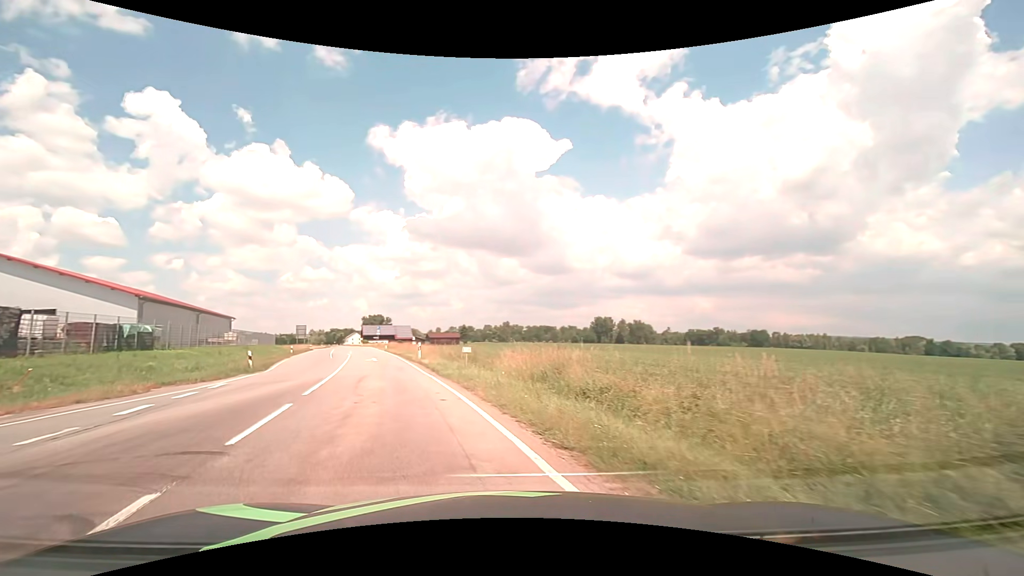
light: Day
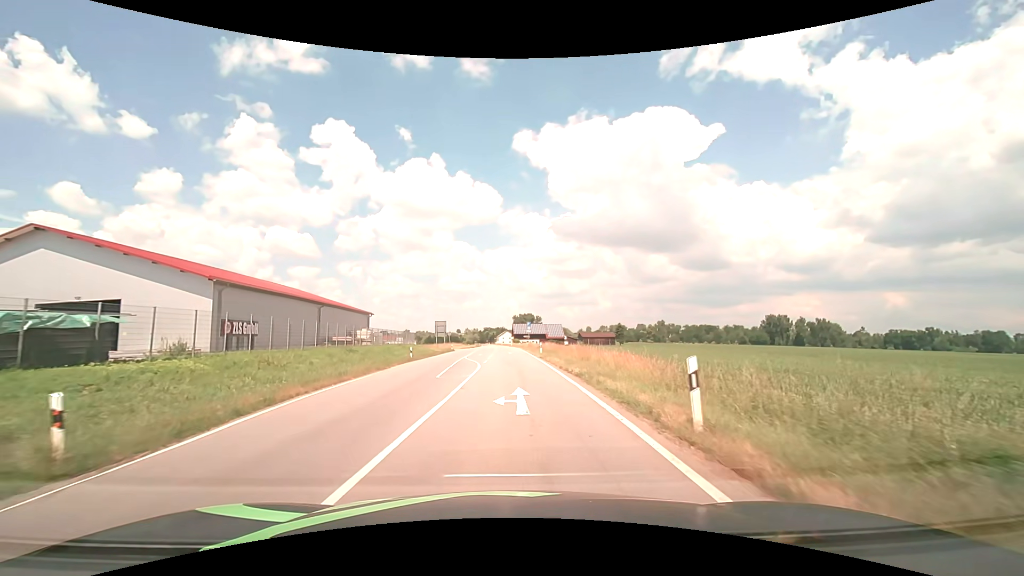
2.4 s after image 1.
(-5.6, +22.1) m; -19°
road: tertiary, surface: asphalt
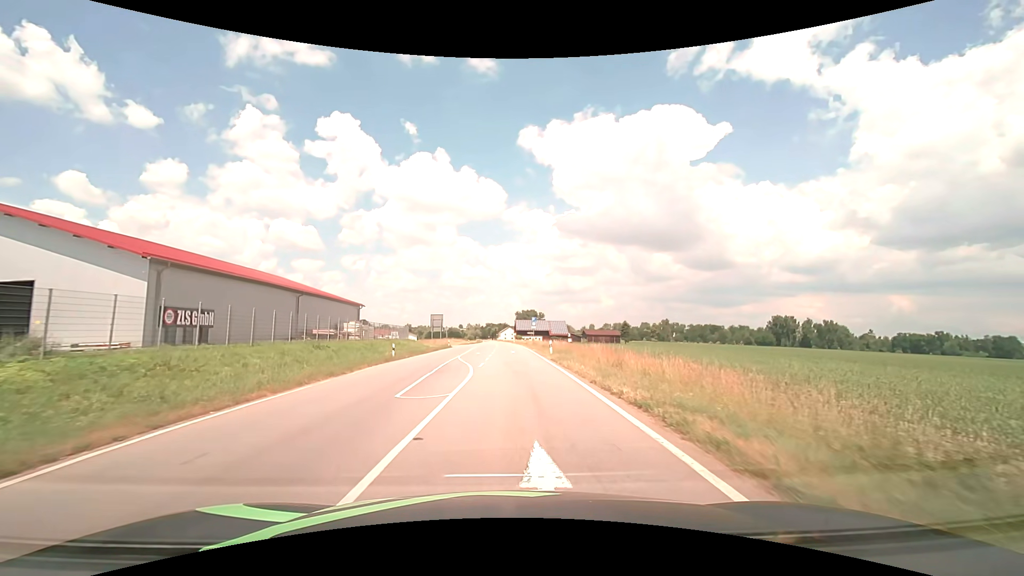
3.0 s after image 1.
(0.0, +7.4) m; 0°
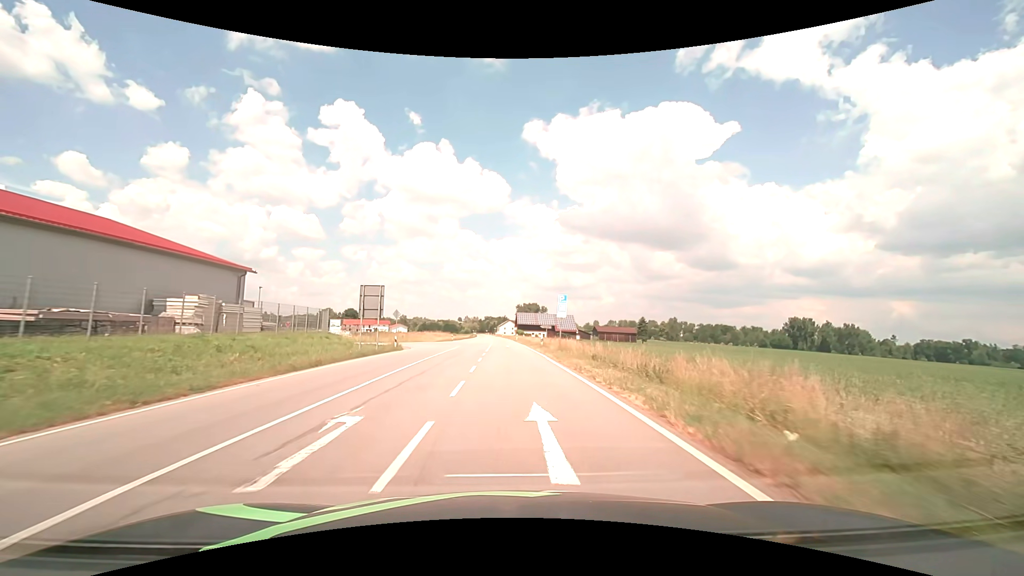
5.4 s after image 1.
(0.0, +35.6) m; 0°
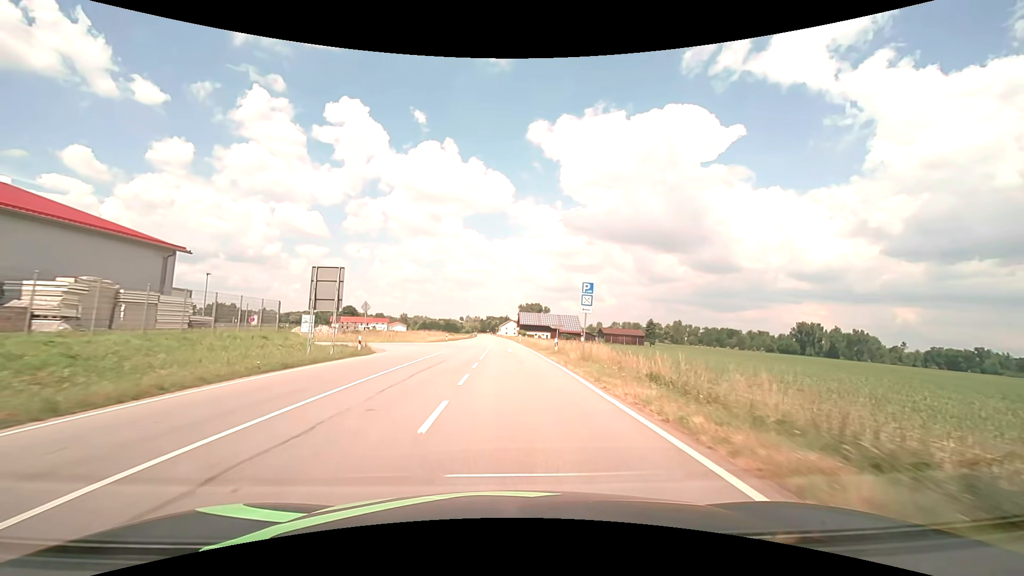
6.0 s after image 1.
(0.0, +9.8) m; 0°
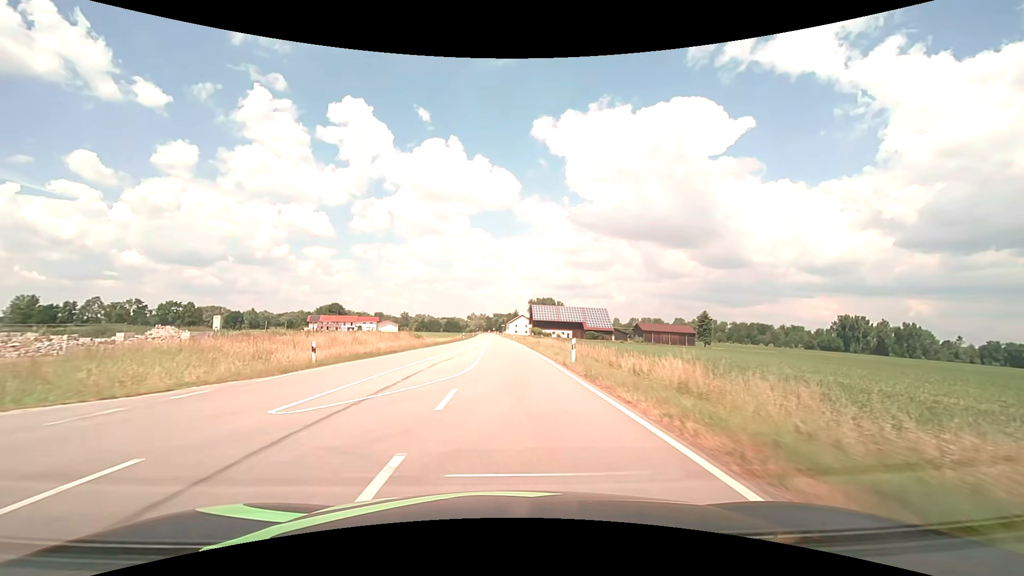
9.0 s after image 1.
(-0.2, +51.7) m; -1°
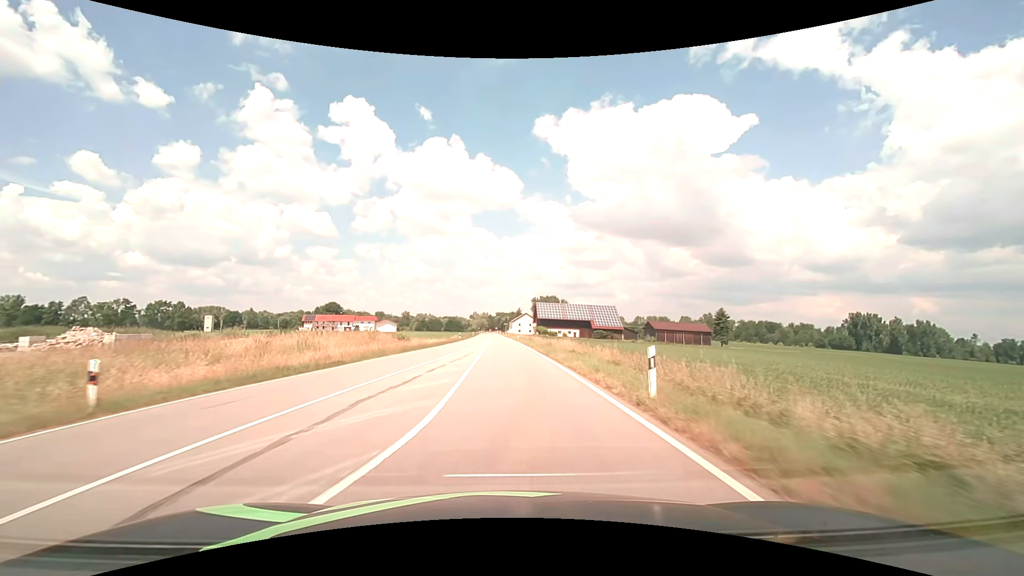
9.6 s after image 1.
(-0.1, +10.9) m; 0°
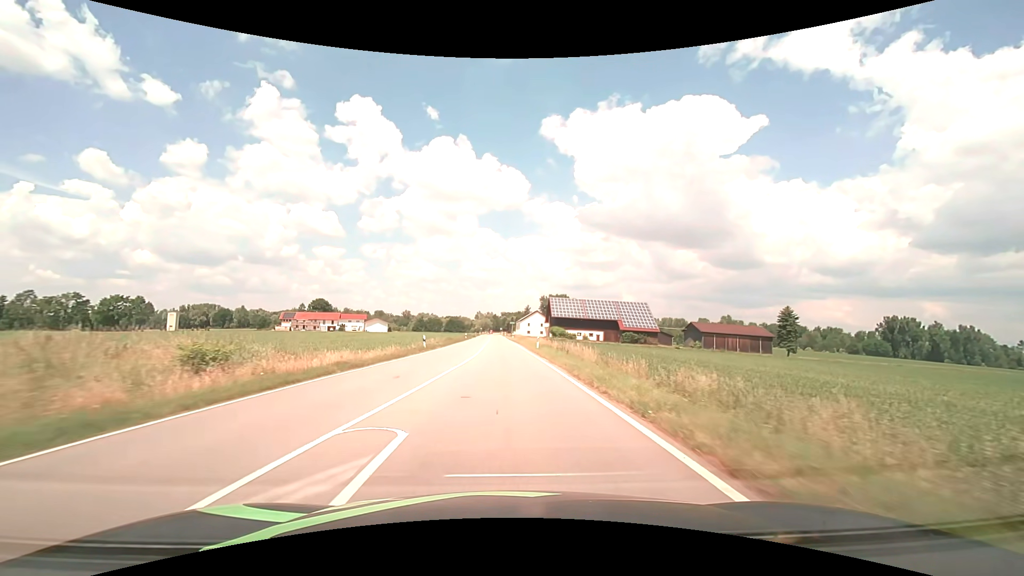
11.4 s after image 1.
(-0.2, +34.0) m; -1°
(0, +10) (0, +20) (0, +30) (0, +40) (-1, +50) (-1, +60) (-1, +70) (-1, +80) (-2, +90) (-2, +100) m
